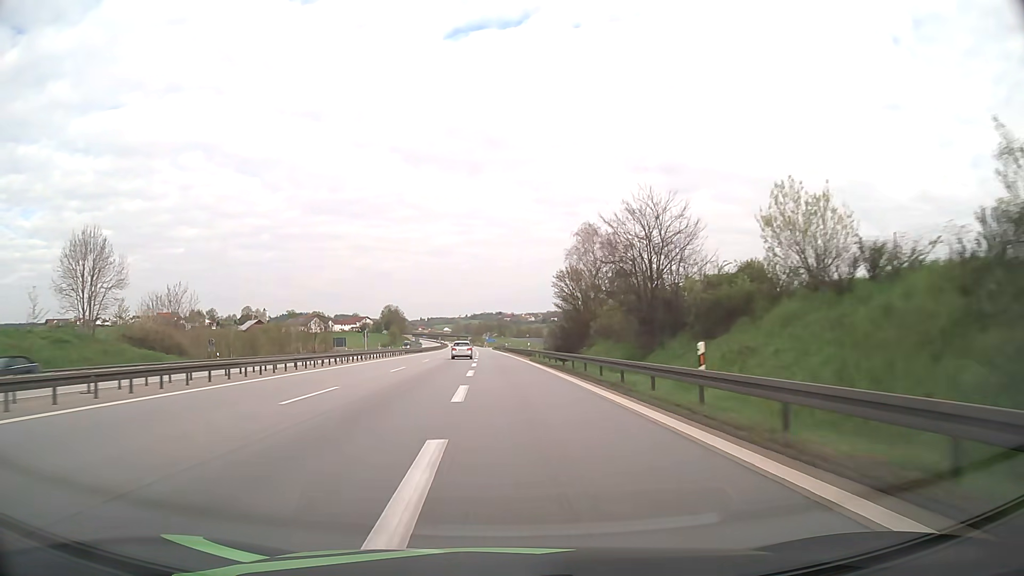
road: motorway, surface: asphalt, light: Day
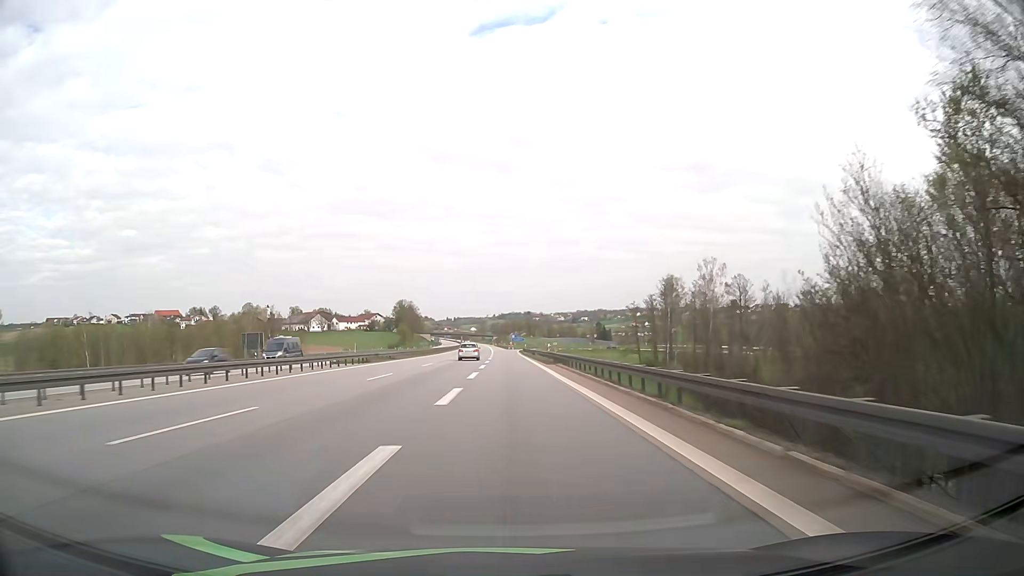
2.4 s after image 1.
(-1.2, +60.6) m; -2°
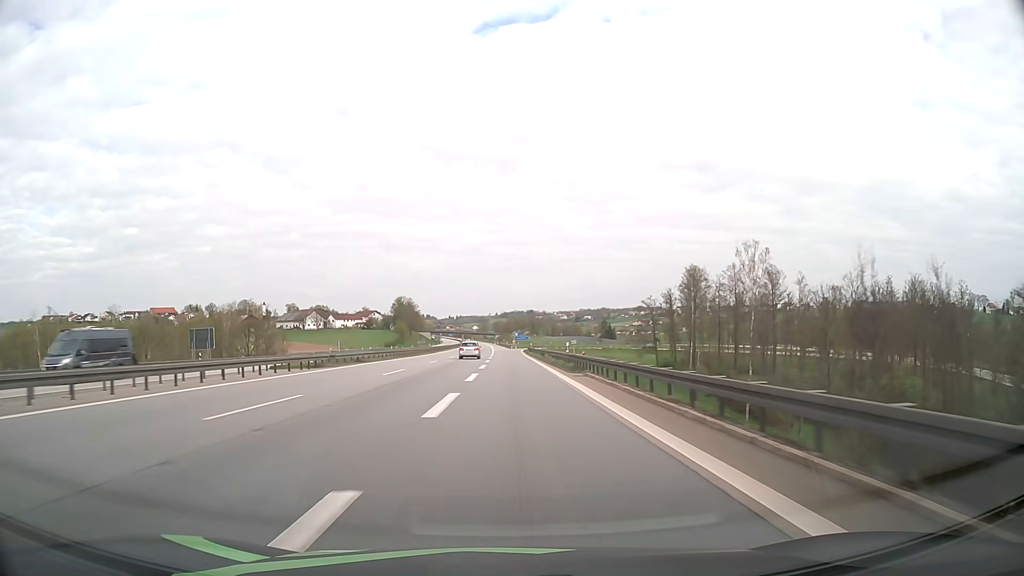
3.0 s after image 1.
(0.0, +14.7) m; 0°
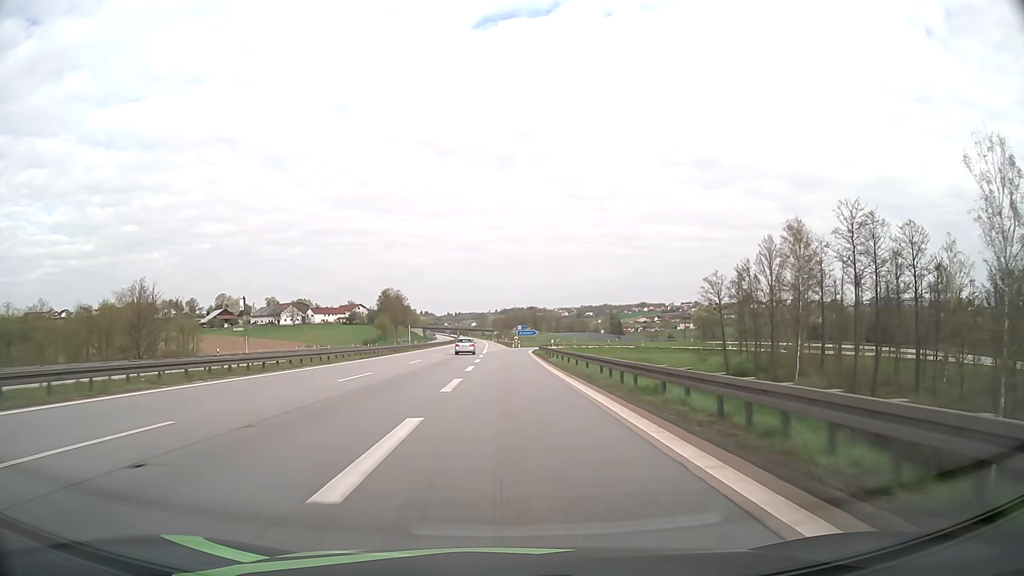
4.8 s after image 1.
(0.0, +42.6) m; 0°
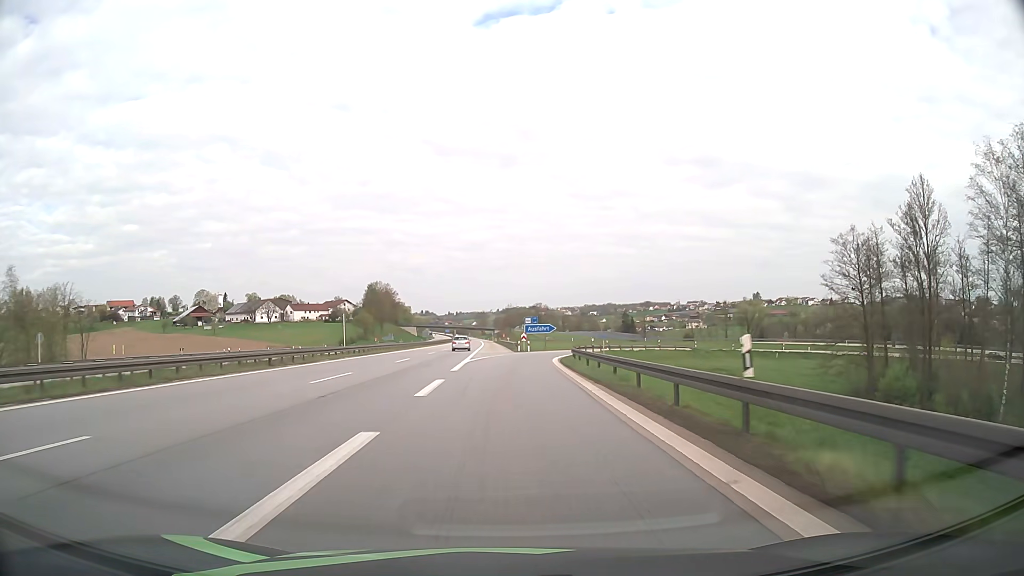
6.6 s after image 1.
(-0.1, +37.5) m; 0°
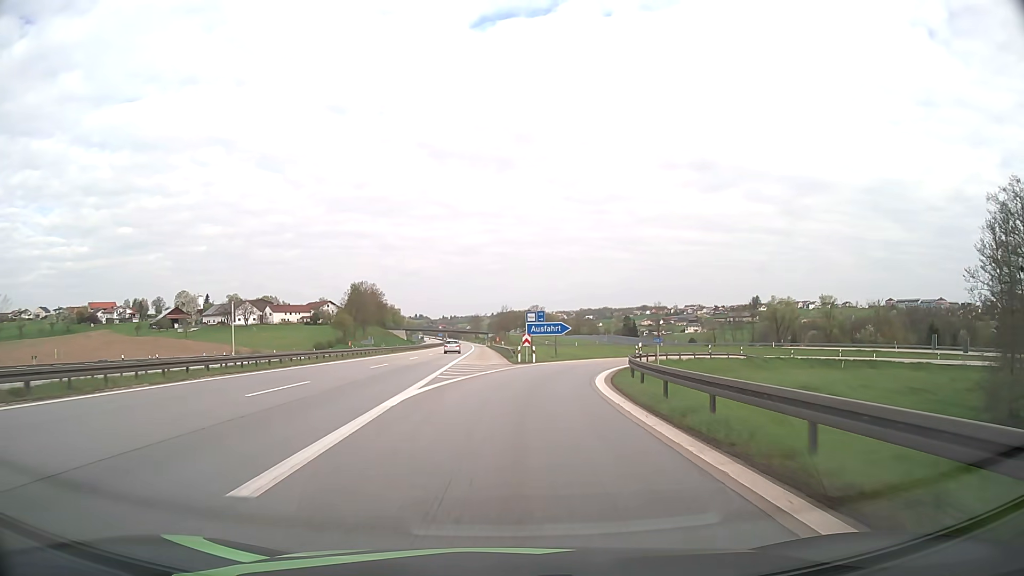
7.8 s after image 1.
(0.0, +21.7) m; 0°
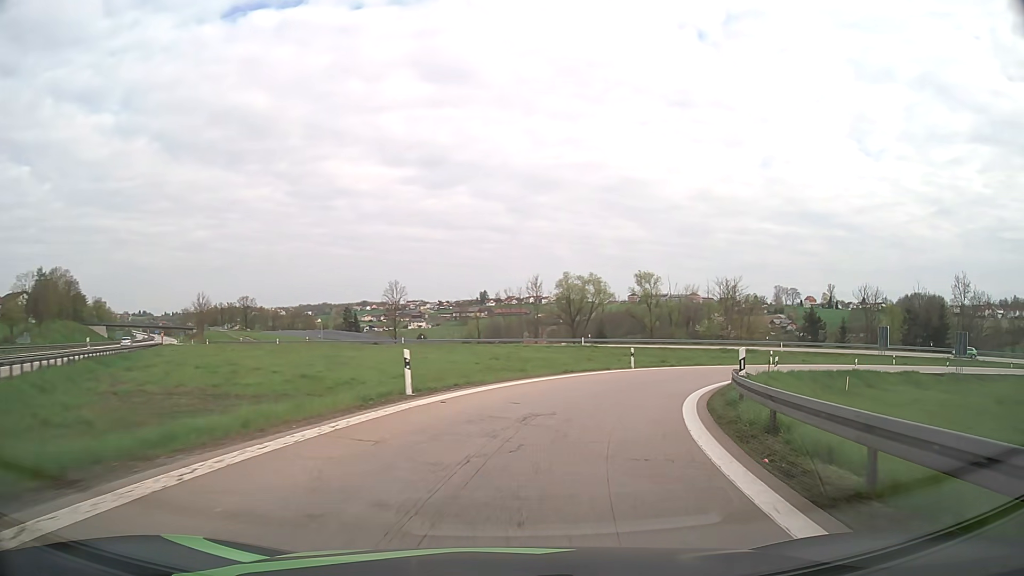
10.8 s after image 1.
(+6.8, +45.5) m; +23°
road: motorway_link
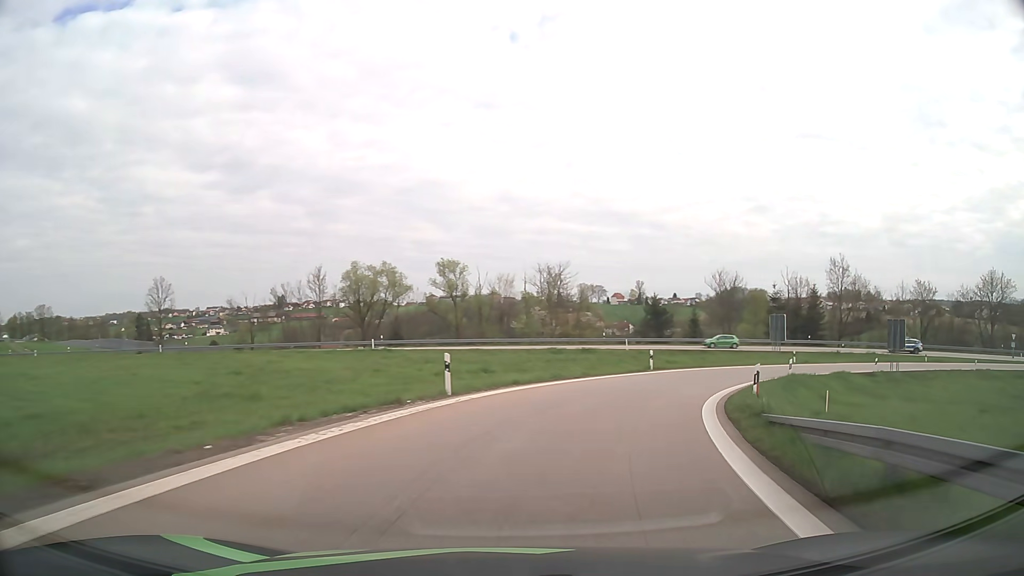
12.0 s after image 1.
(+2.4, +16.8) m; +17°
